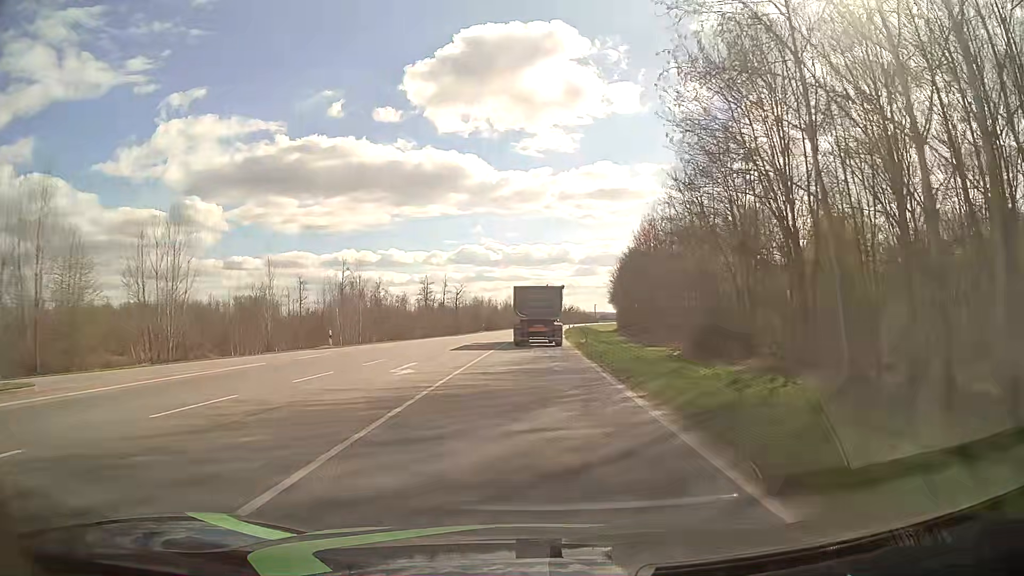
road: primary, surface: asphalt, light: Day
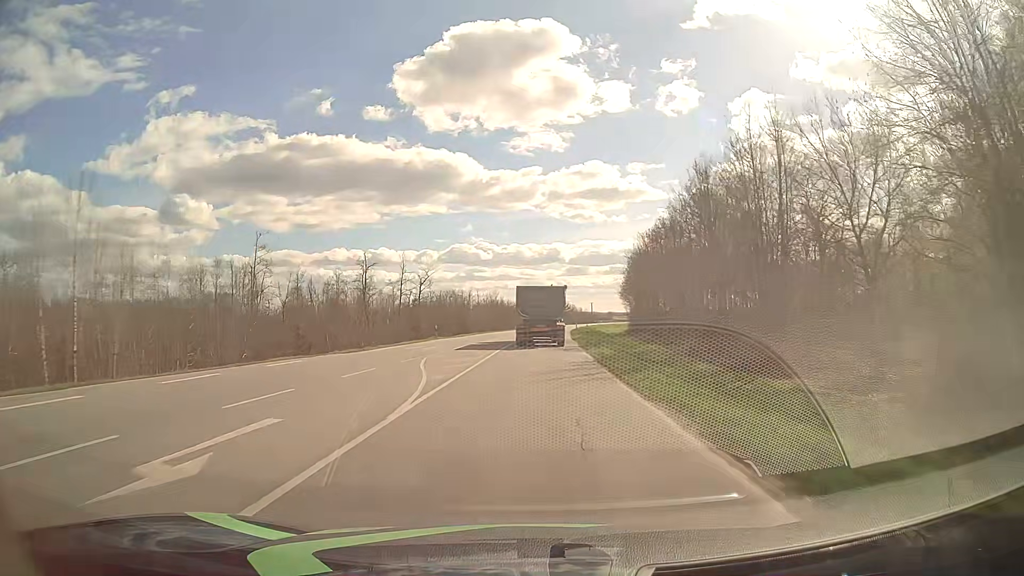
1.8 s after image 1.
(+0.2, +34.8) m; +1°
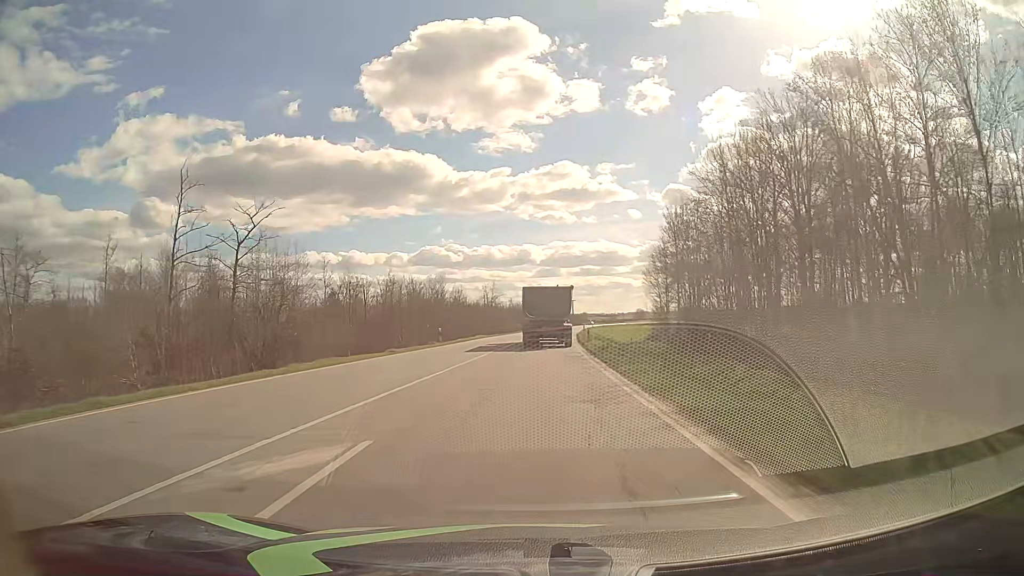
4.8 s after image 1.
(+1.0, +58.2) m; +2°
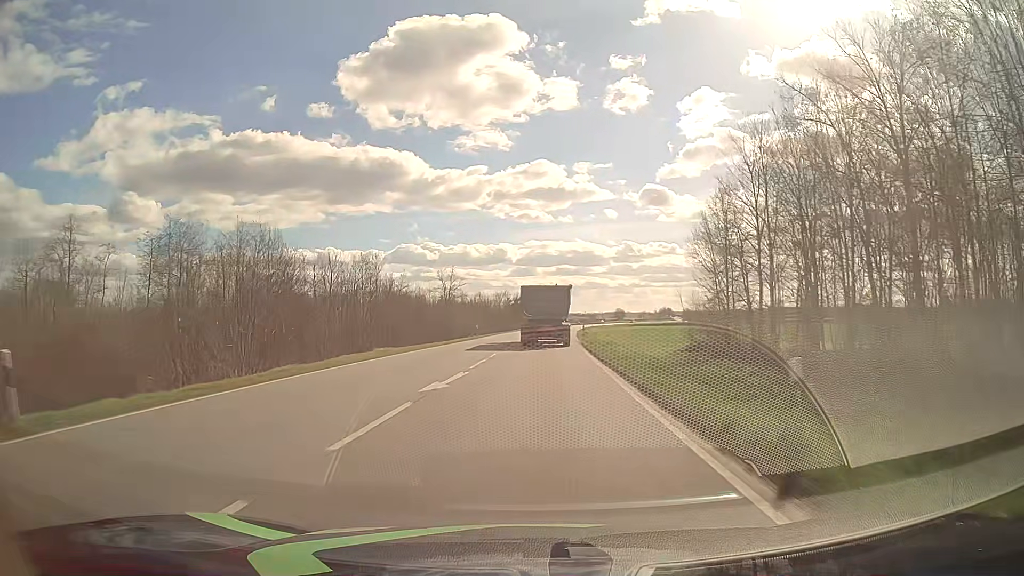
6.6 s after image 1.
(+0.6, +34.9) m; +2°
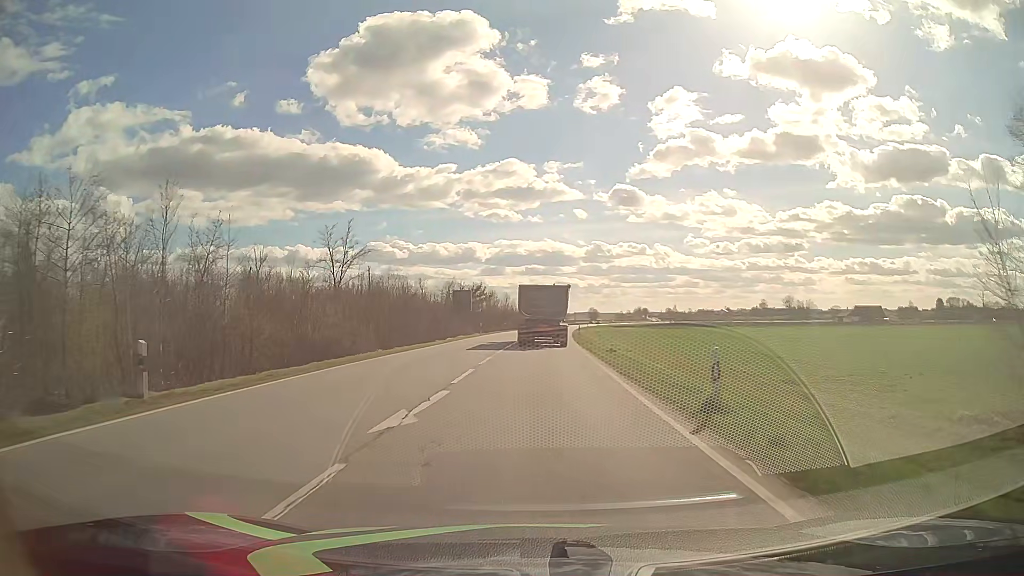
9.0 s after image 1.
(+1.1, +46.6) m; +3°
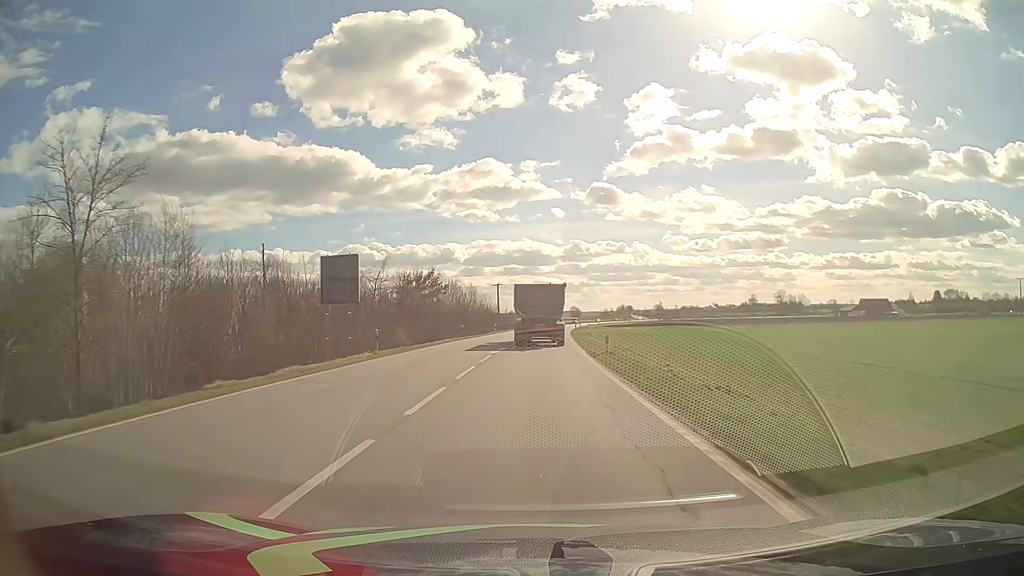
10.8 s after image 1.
(+0.6, +34.8) m; +2°
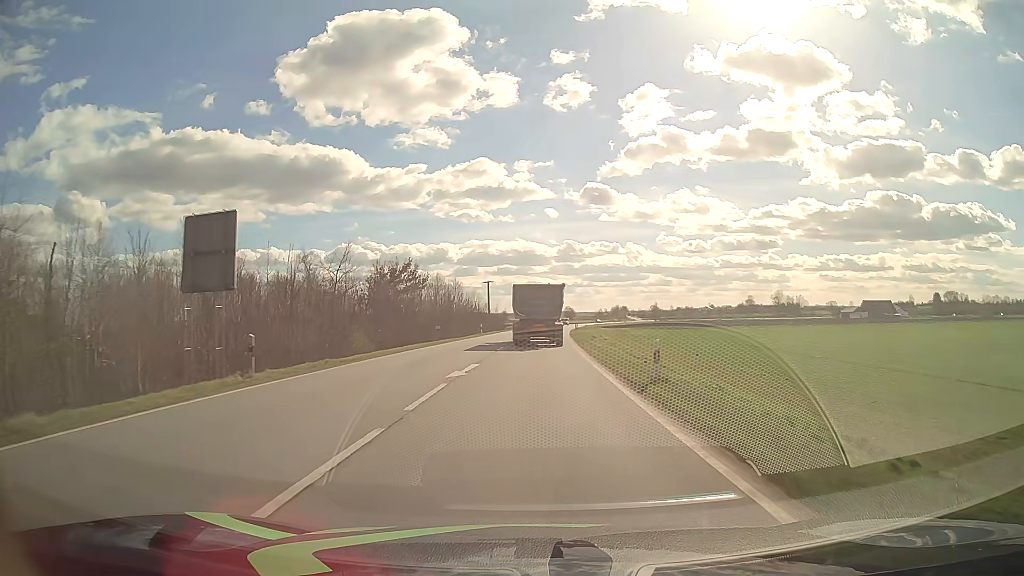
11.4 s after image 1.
(0.0, +11.5) m; 0°
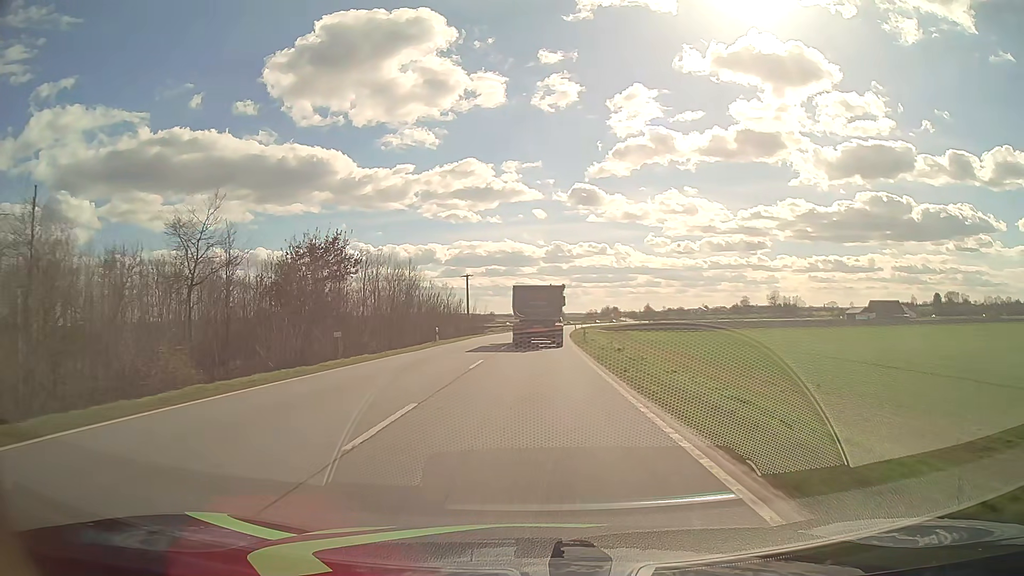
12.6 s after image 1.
(+0.2, +22.9) m; +1°
(0, +10) (0, +20) (0, +30) (+1, +40) (+1, +50) (+1, +60) (+2, +70) (+2, +80) (+3, +90) (+4, +100) m
